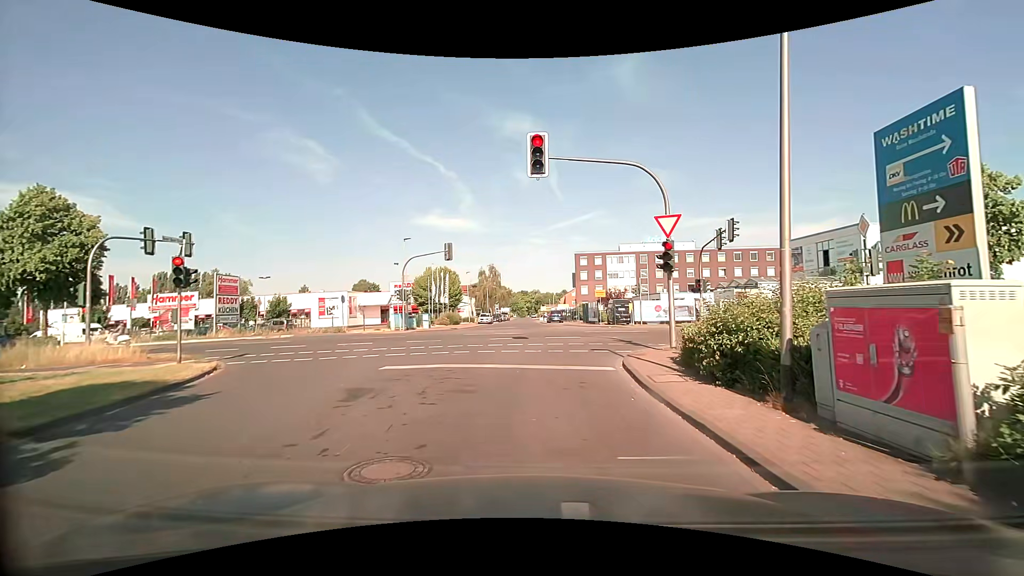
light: Day
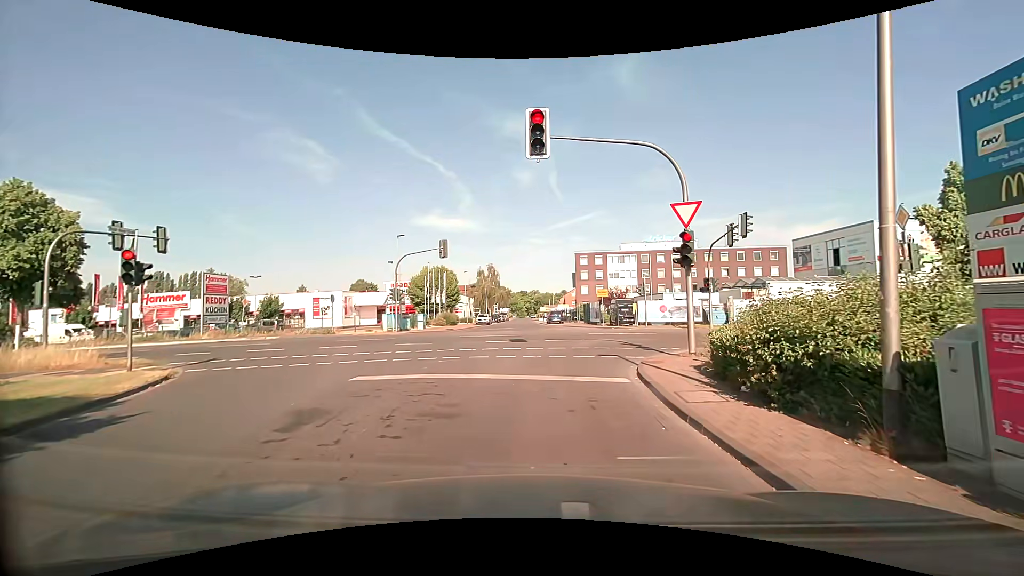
(0.0, +1.8) m; +1°
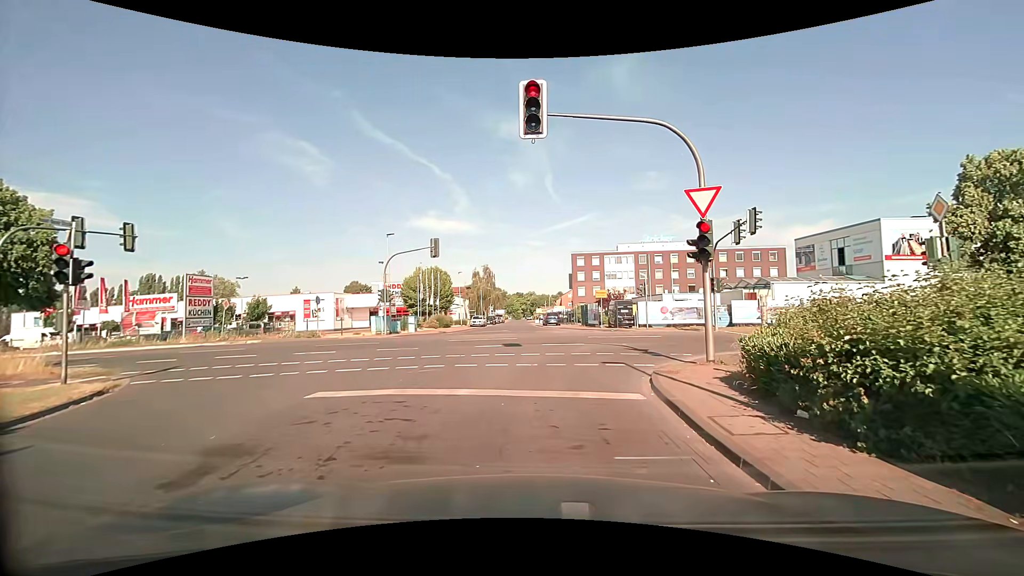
(0.0, +1.7) m; 0°
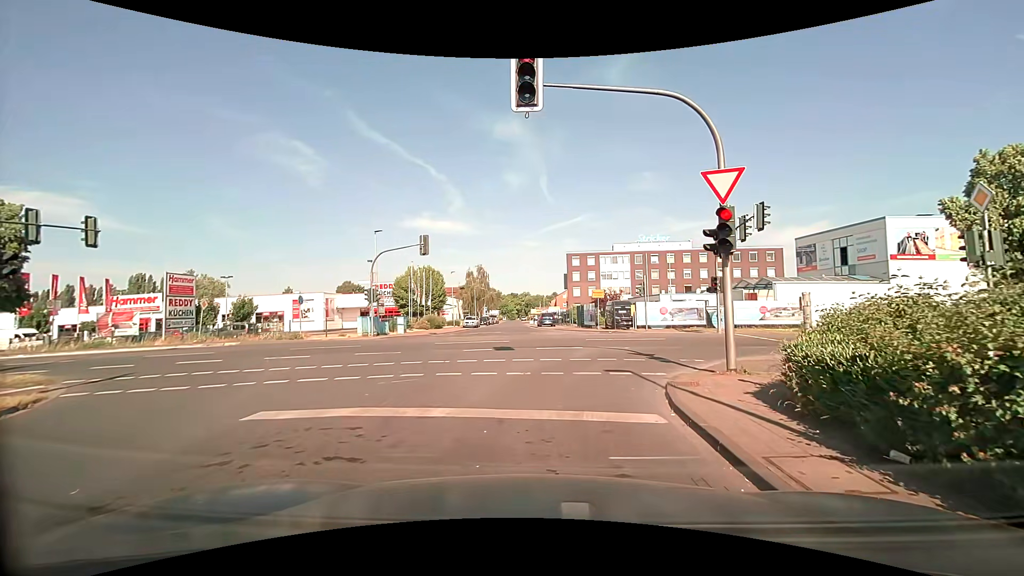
(0.0, +1.6) m; +1°
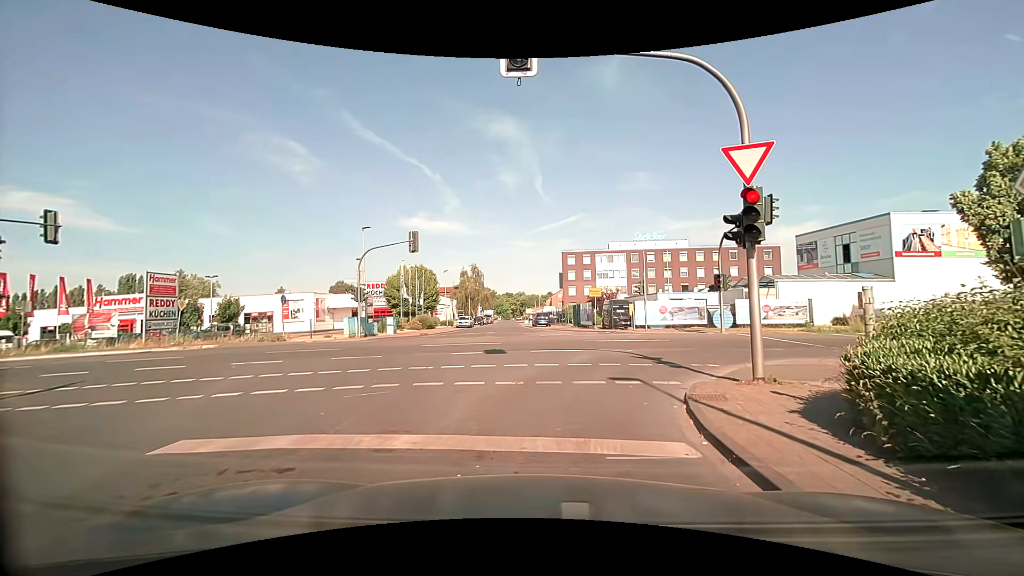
(0.0, +1.4) m; +1°
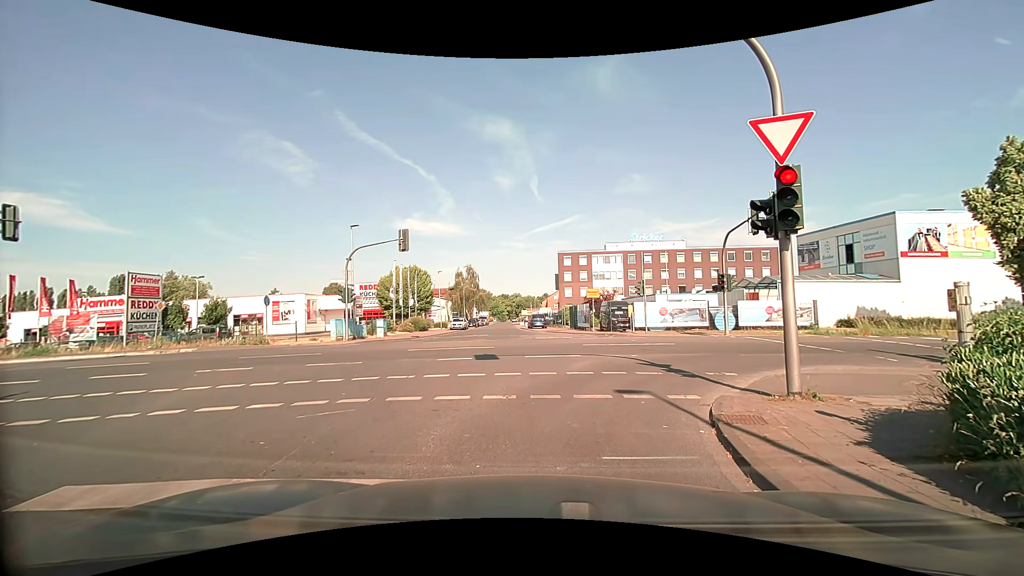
(0.0, +1.3) m; -1°
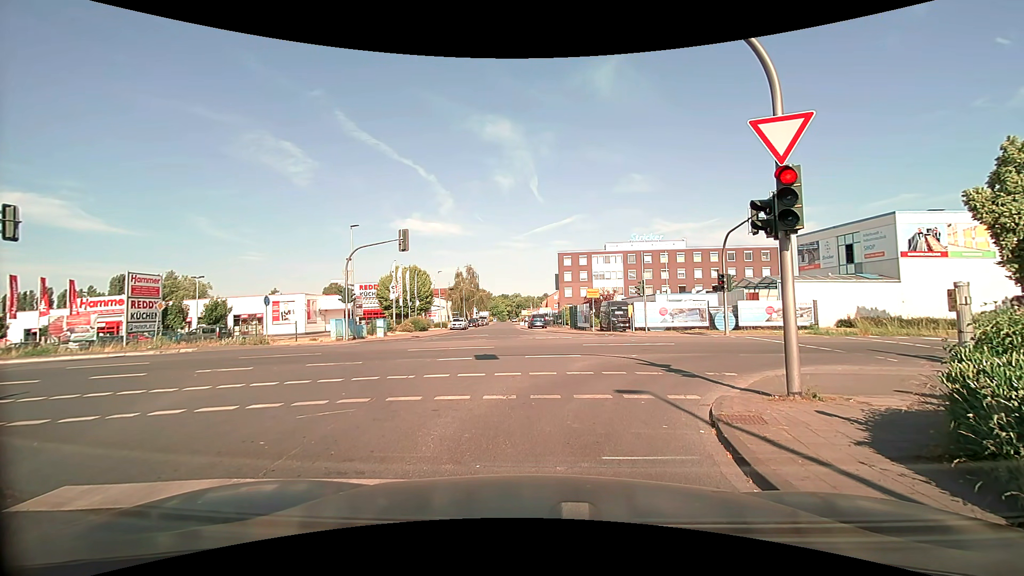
(0.0, 0.0) m; 0°
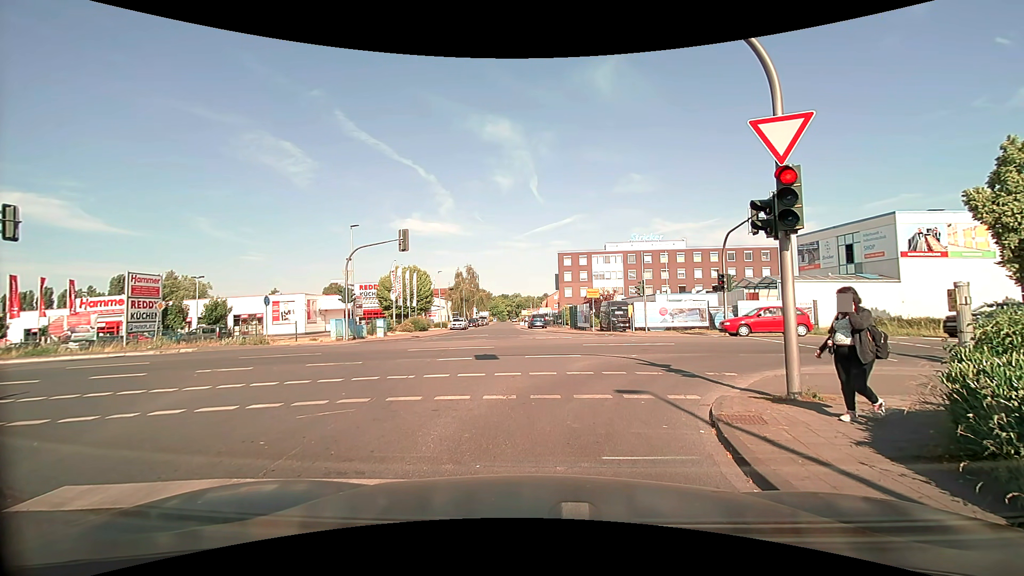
(0.0, 0.0) m; 0°
(+1, +10) (+7, +17) (+17, +19) (+27, +19) (+37, +19) (+47, +20) (+57, +21) (+67, +22) (+77, +22) (+87, +23) m
